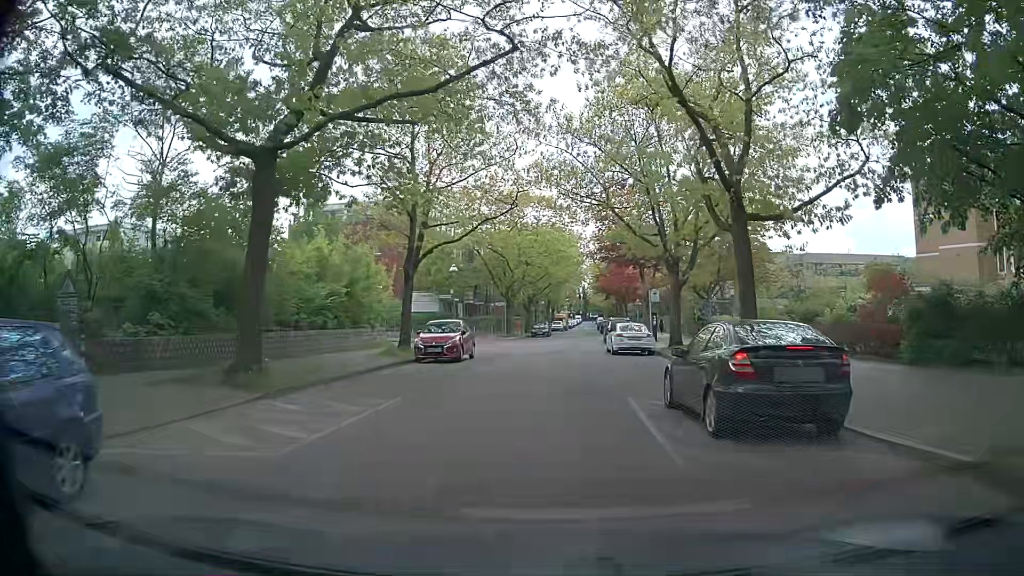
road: residential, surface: concrete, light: Day
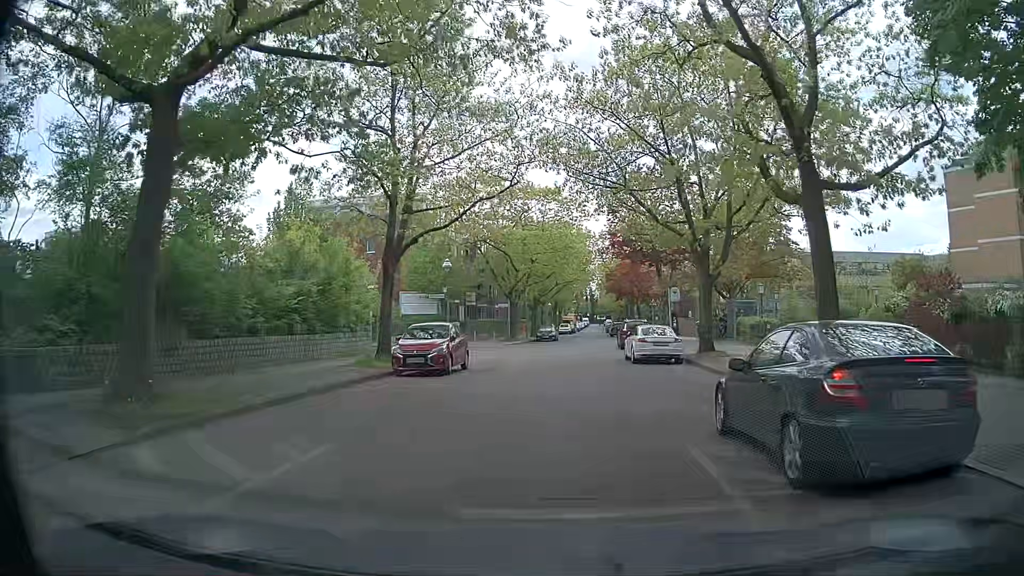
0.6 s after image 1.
(+0.1, +4.5) m; 0°
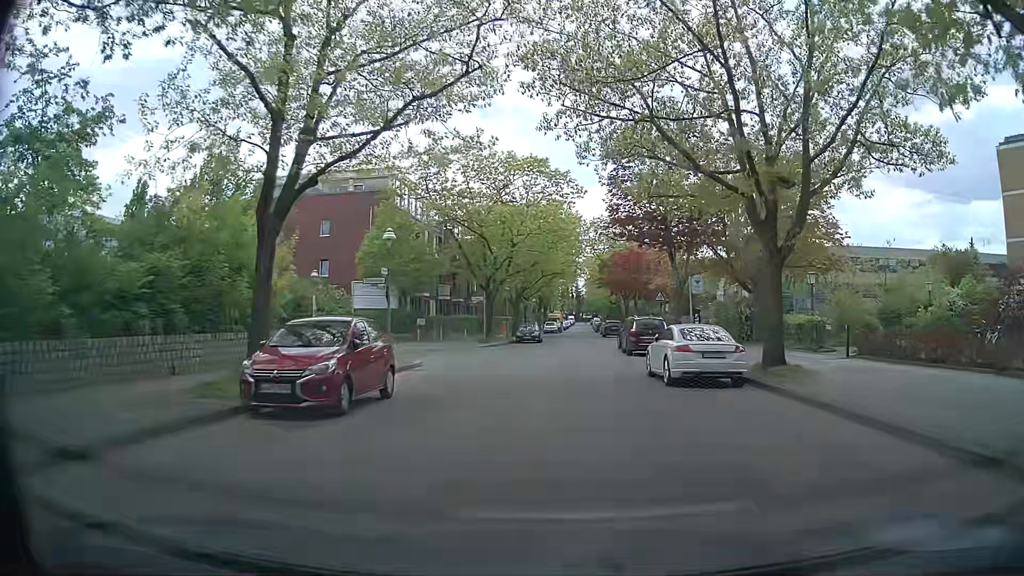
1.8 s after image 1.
(+0.2, +9.1) m; +2°
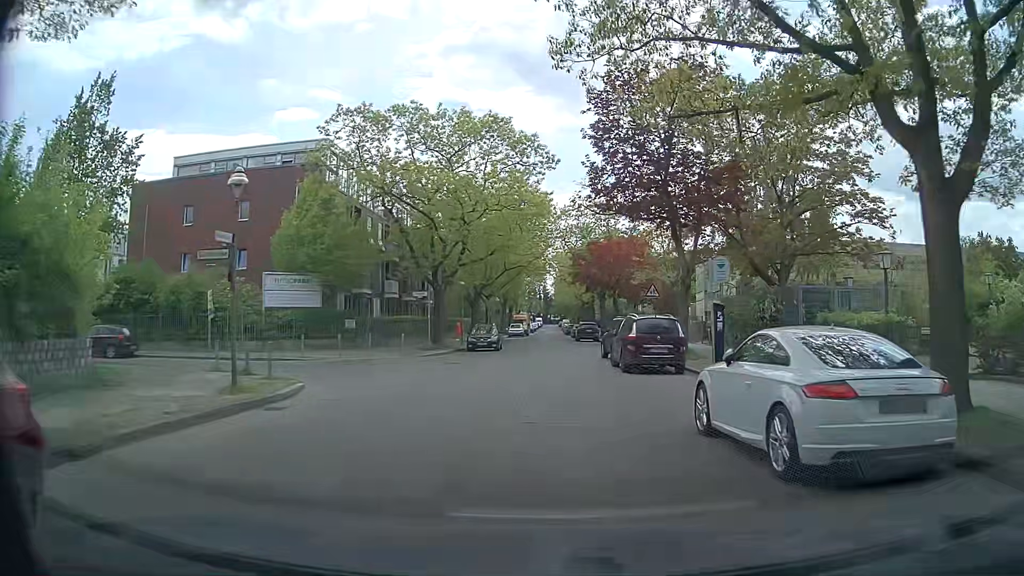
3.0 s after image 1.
(+0.2, +9.1) m; +3°
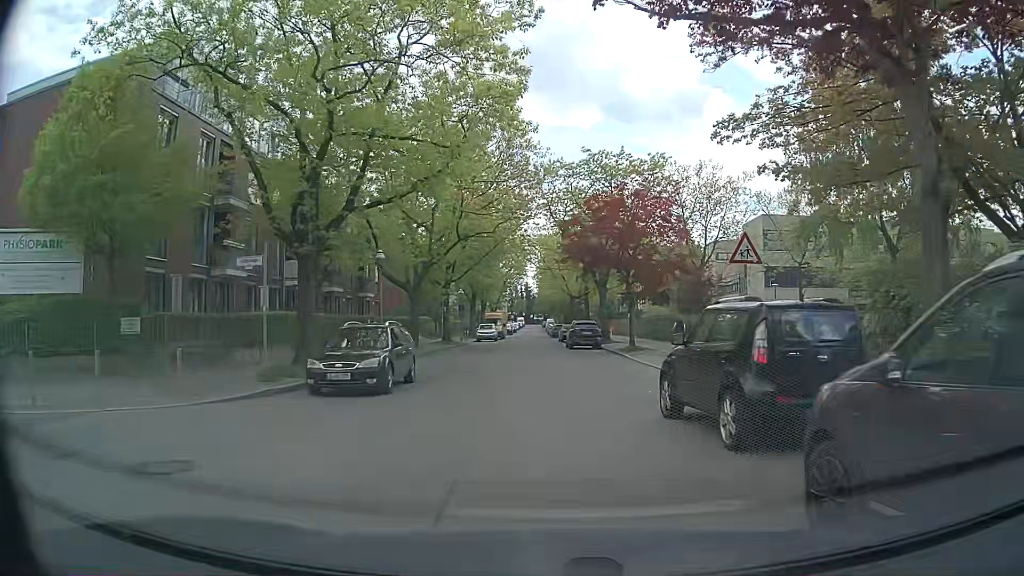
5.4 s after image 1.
(+0.5, +18.1) m; +2°
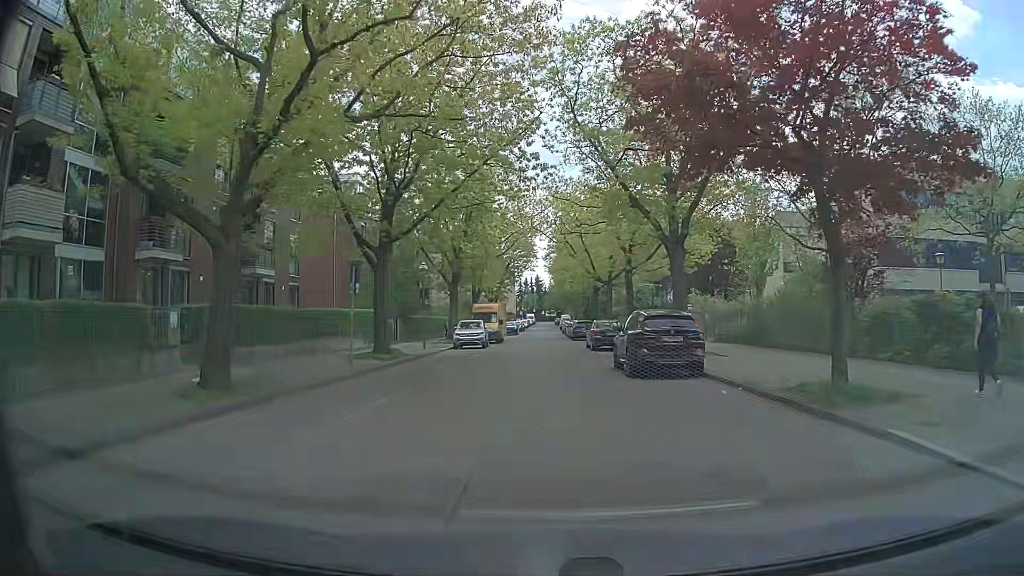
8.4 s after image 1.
(-0.2, +22.5) m; -2°
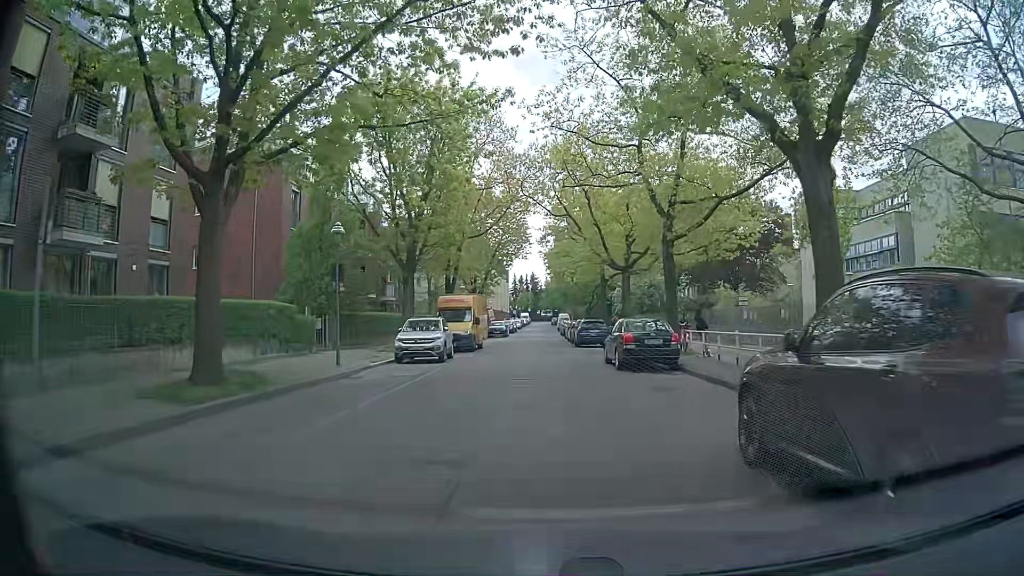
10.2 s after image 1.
(+0.2, +13.5) m; +1°
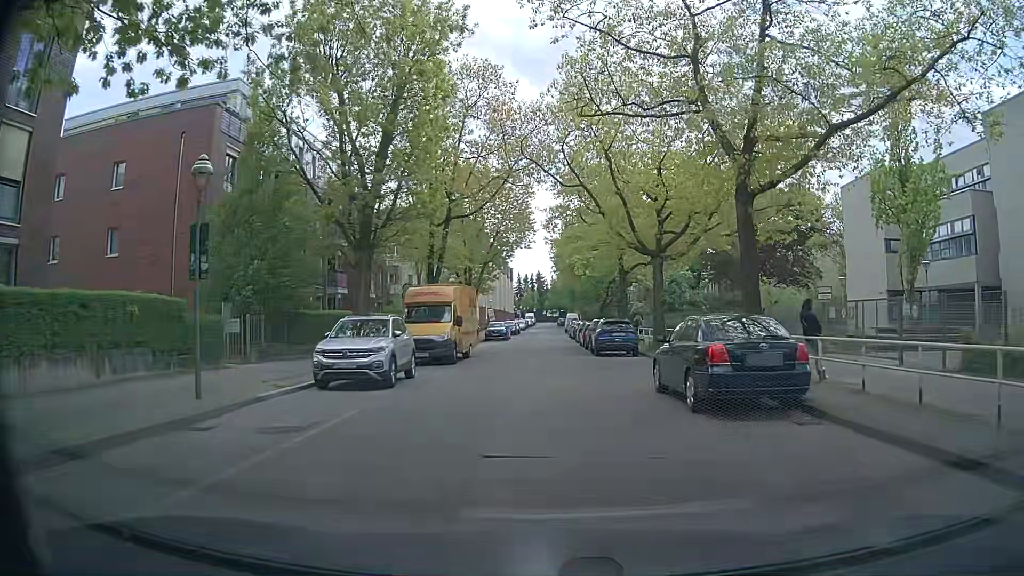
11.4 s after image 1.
(-0.1, +9.0) m; -1°
(0, +10) (0, +20) (0, +30) (0, +40) (0, +50) (0, +60) (+1, +70) (+1, +80) (+1, +90) (+2, +100) m
